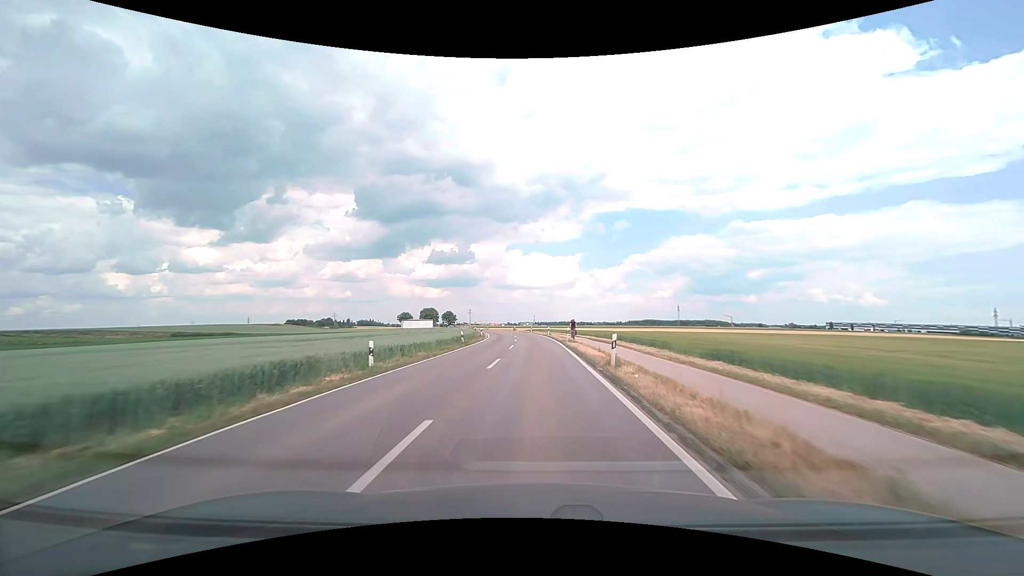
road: secondary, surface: asphalt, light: Day
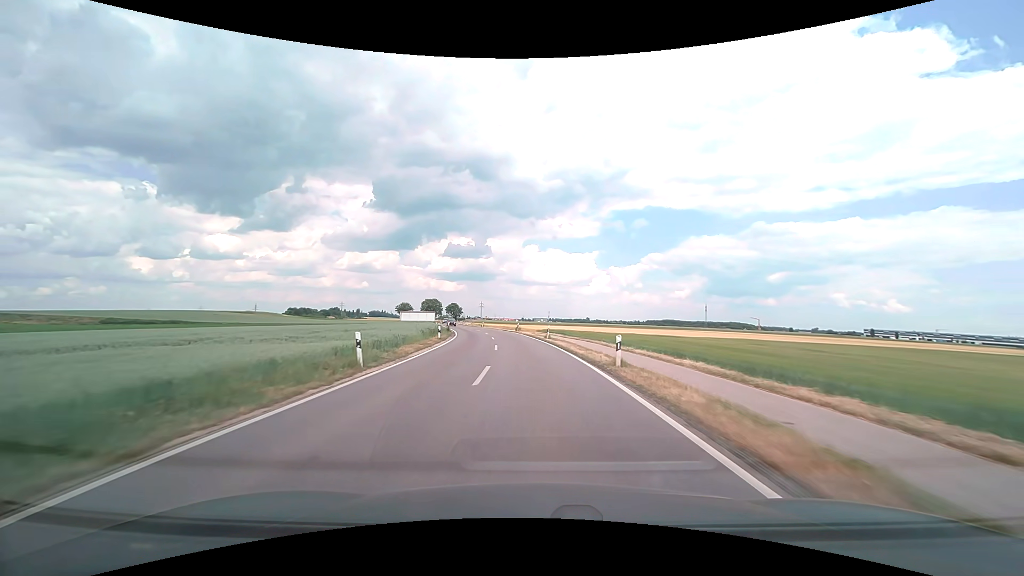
(-0.3, +40.8) m; -1°
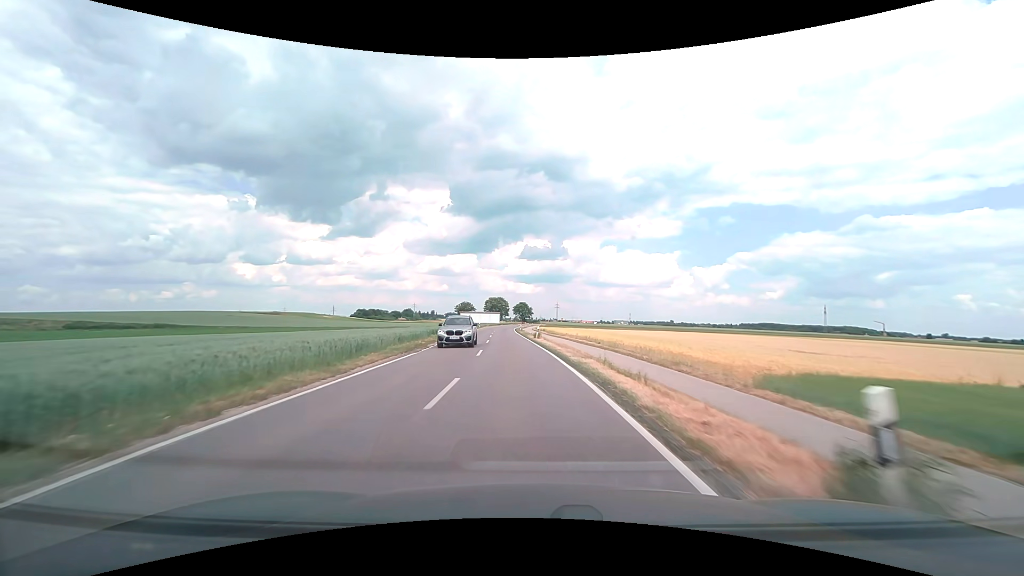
(-3.2, +50.4) m; -9°
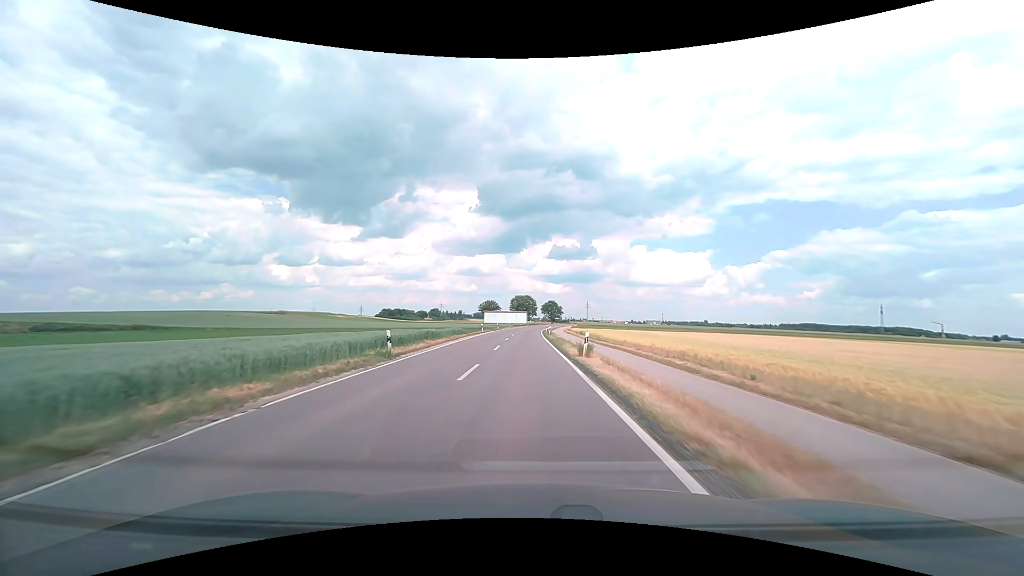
(-0.6, +20.3) m; -3°
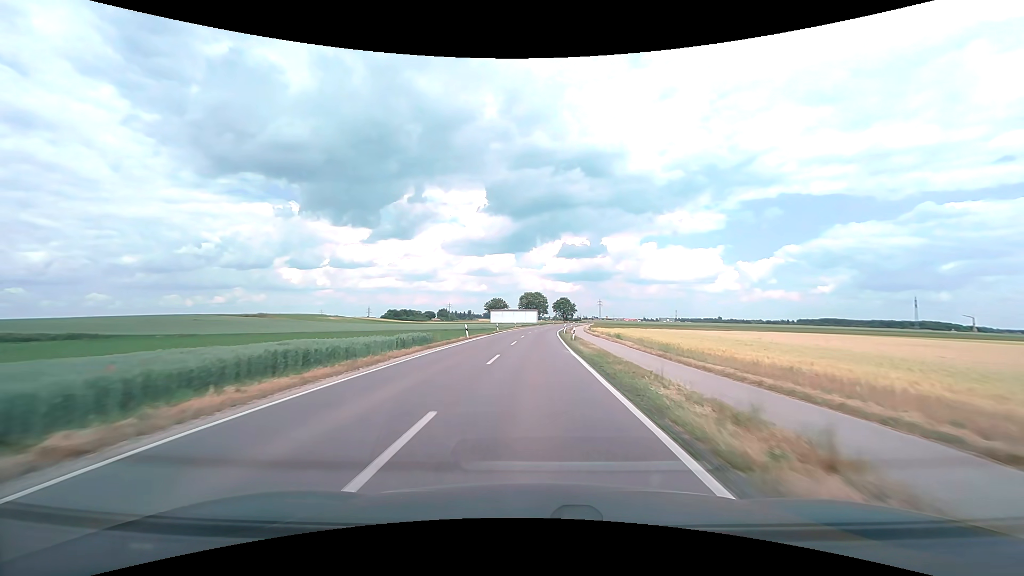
(-0.4, +20.4) m; -1°
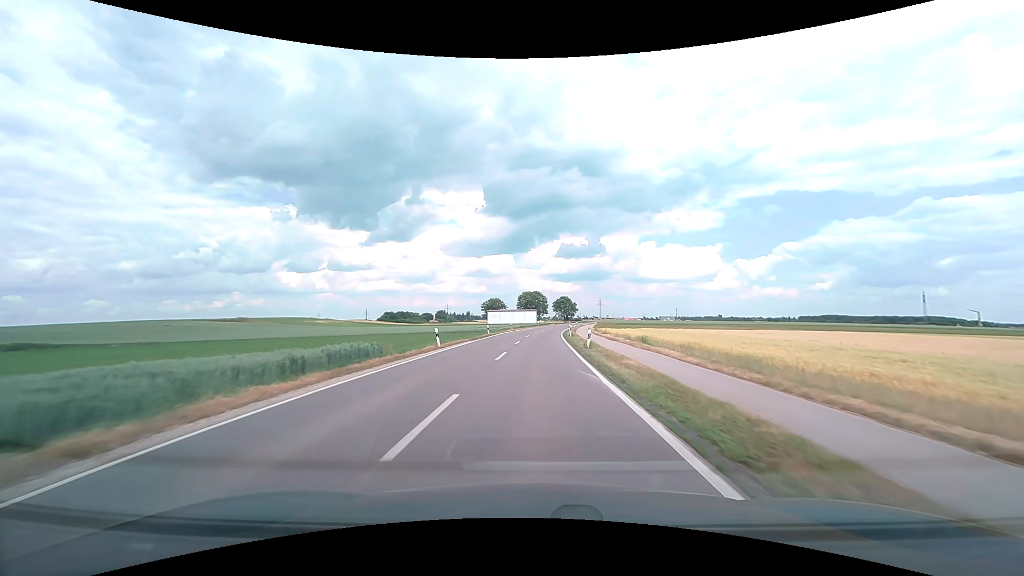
(0.0, +10.3) m; 0°
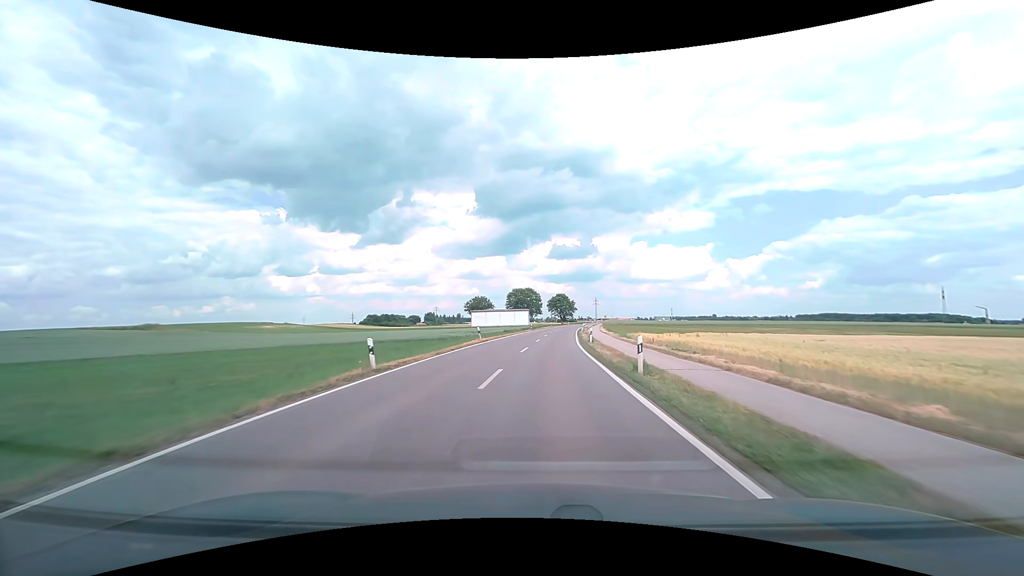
(+0.1, +31.1) m; +1°
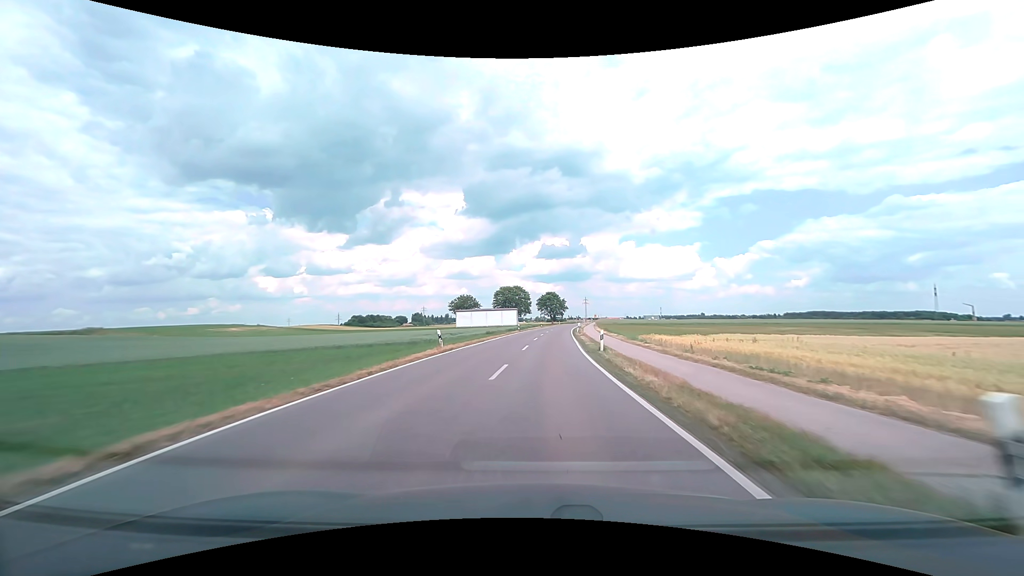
(+0.1, +10.5) m; +1°
(0, +10) (0, +20) (+1, +30) (+1, +40) (+2, +50) (+3, +60) (+3, +70) (+4, +80) (+5, +90) (+6, +100) m
